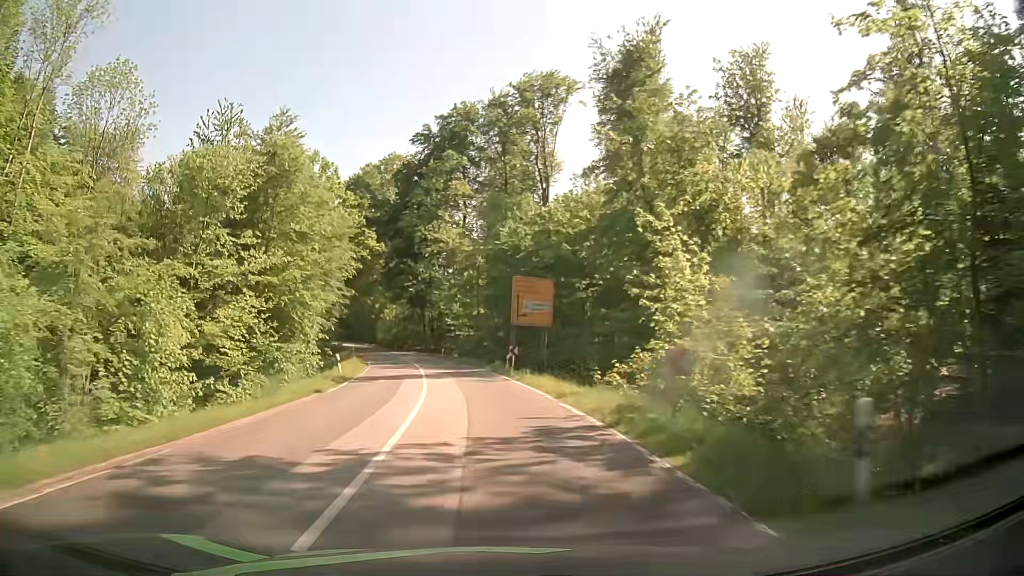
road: secondary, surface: asphalt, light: Day
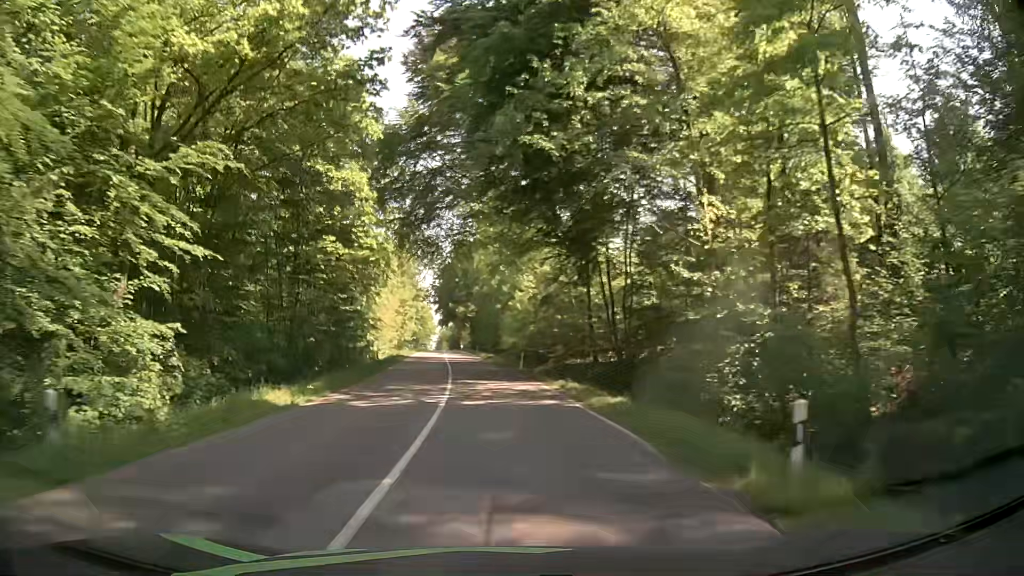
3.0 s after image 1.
(-7.1, +57.1) m; -13°
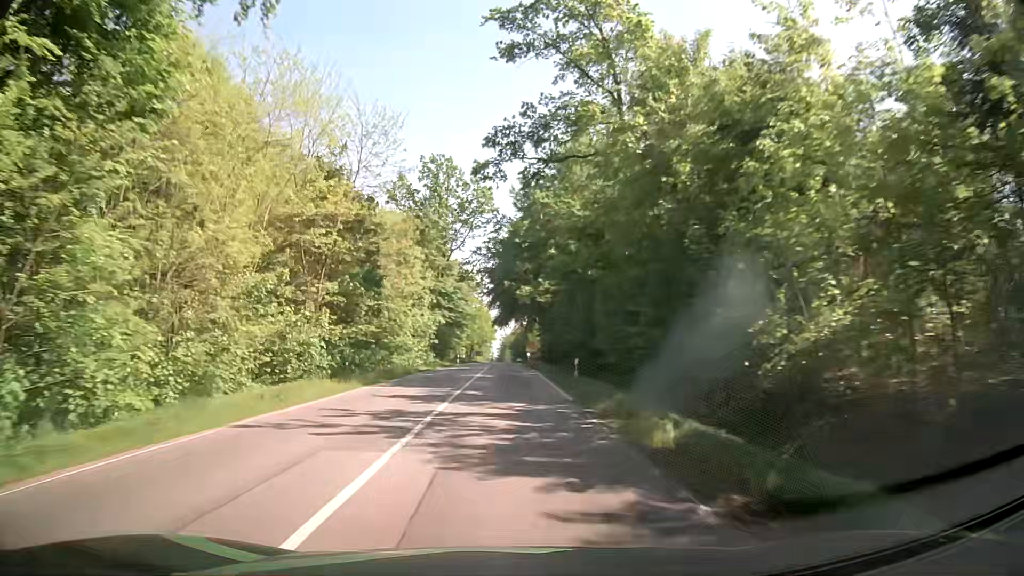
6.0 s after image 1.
(-4.1, +59.3) m; -6°
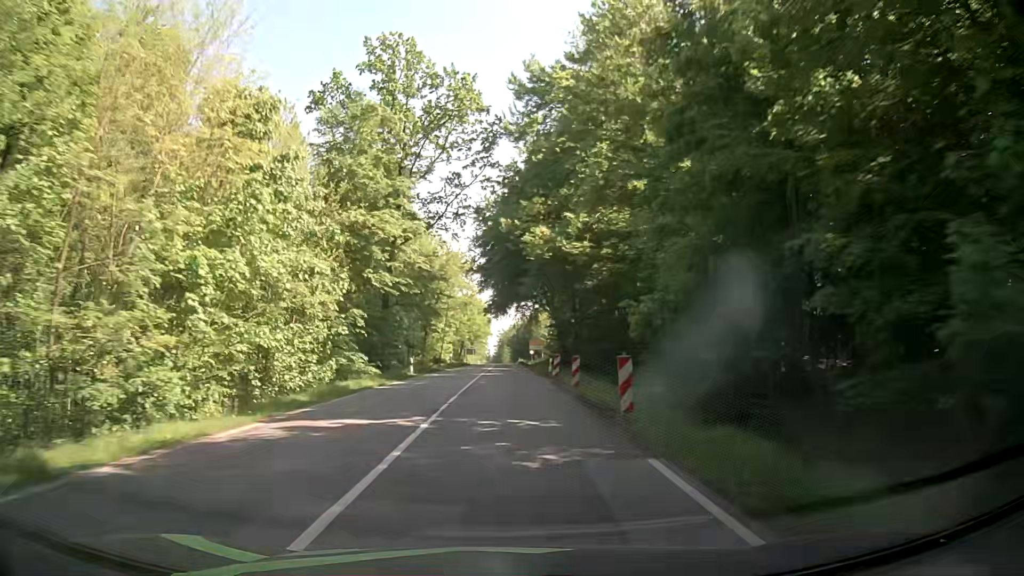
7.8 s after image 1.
(-0.2, +36.1) m; -1°
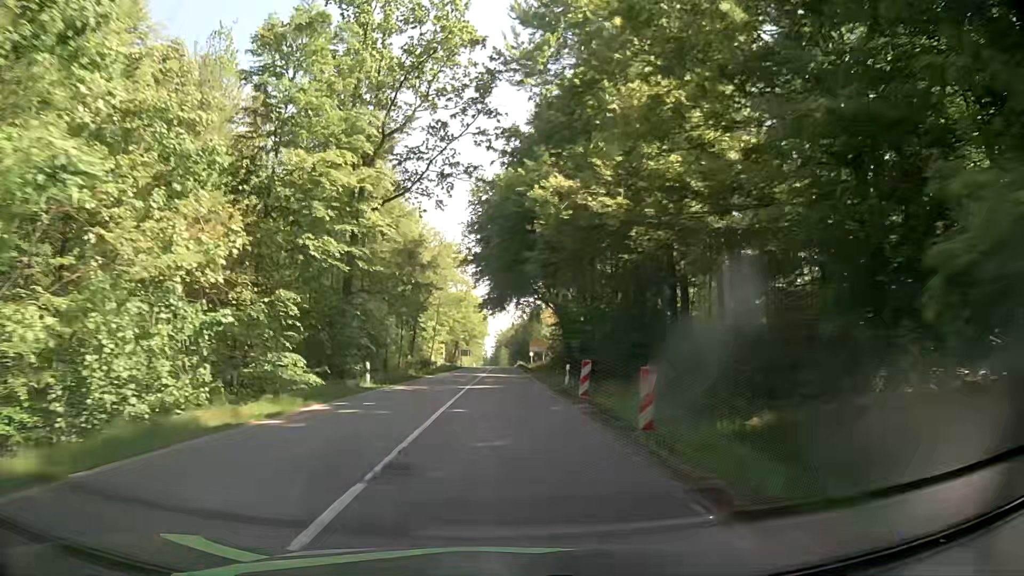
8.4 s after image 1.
(+0.1, +12.1) m; +1°
(0, +10) (0, +20) (0, +30) (0, +40) (0, +50) (0, +60) (0, +70) (0, +80) (0, +90) (0, +100) m
